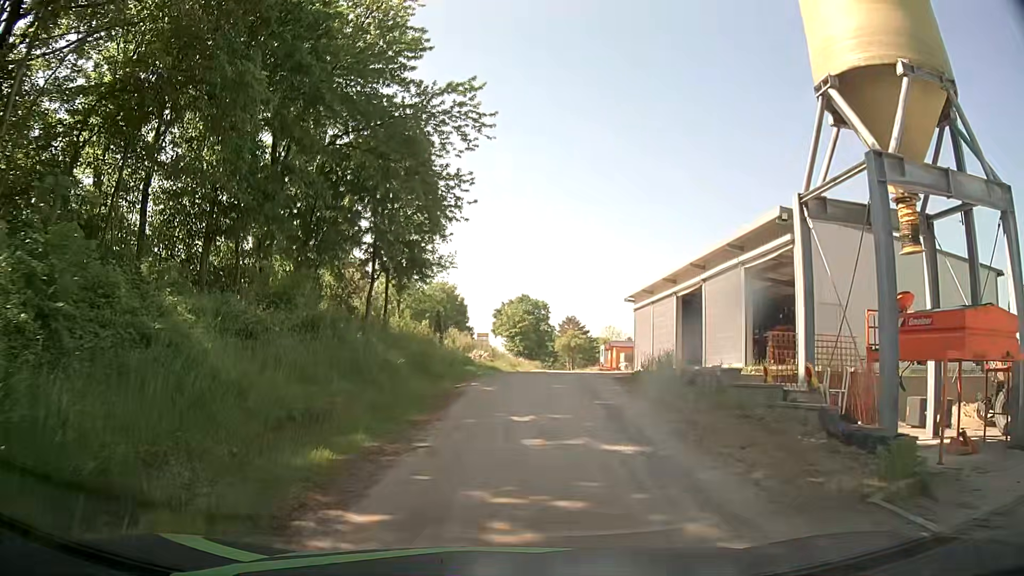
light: Day
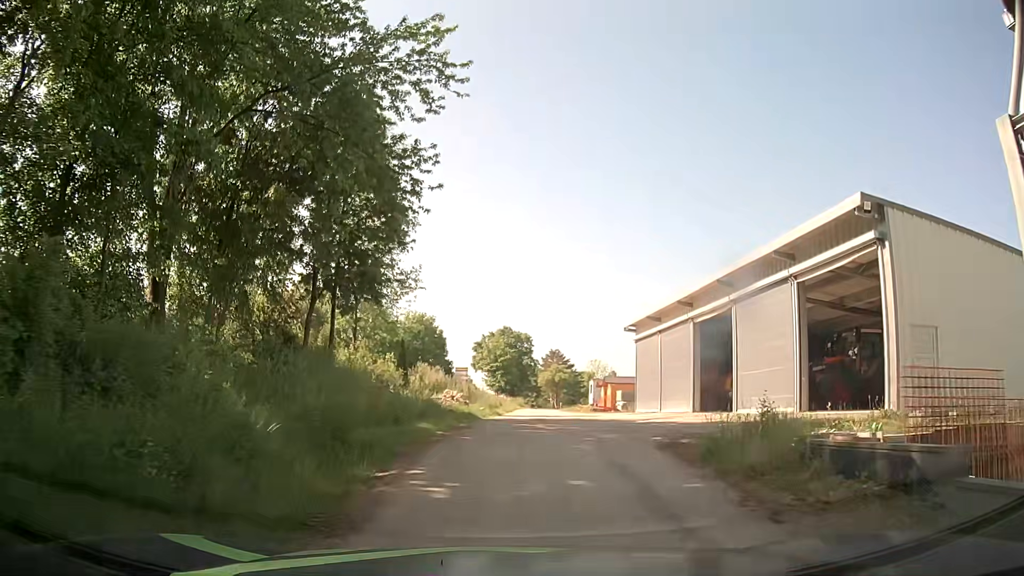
(0.0, +7.0) m; 0°
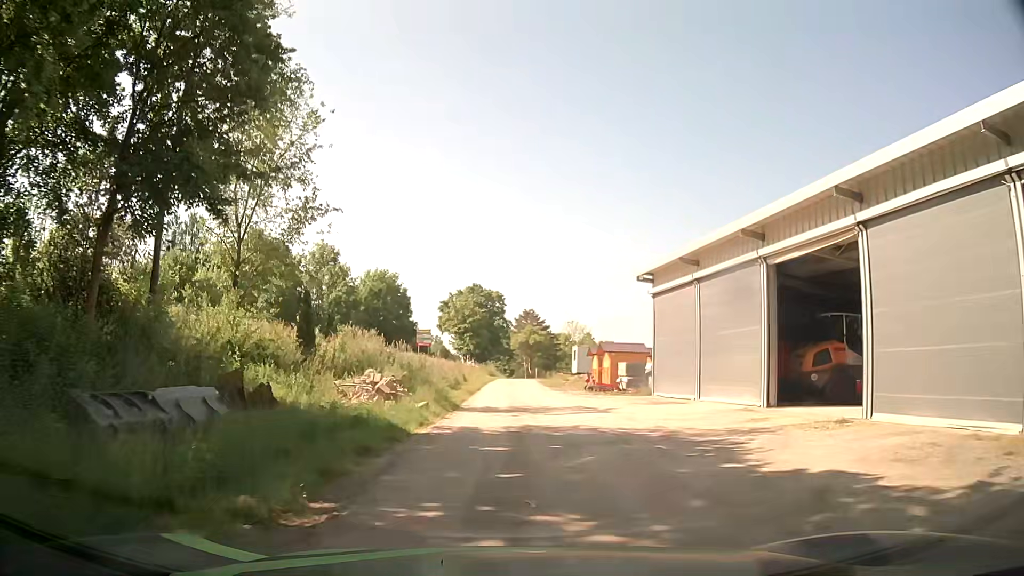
(+0.4, +11.7) m; +3°
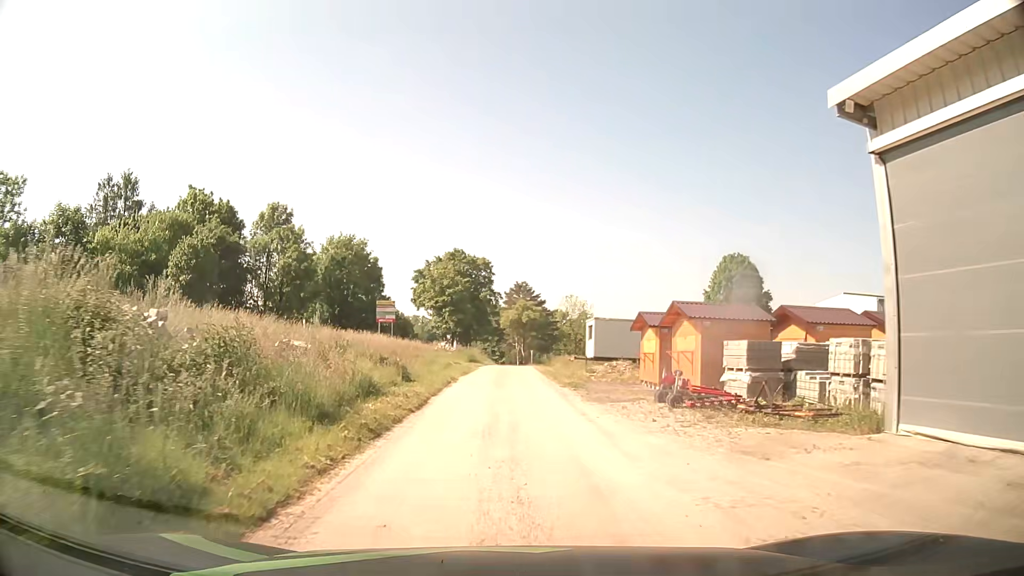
(+0.3, +19.0) m; +1°
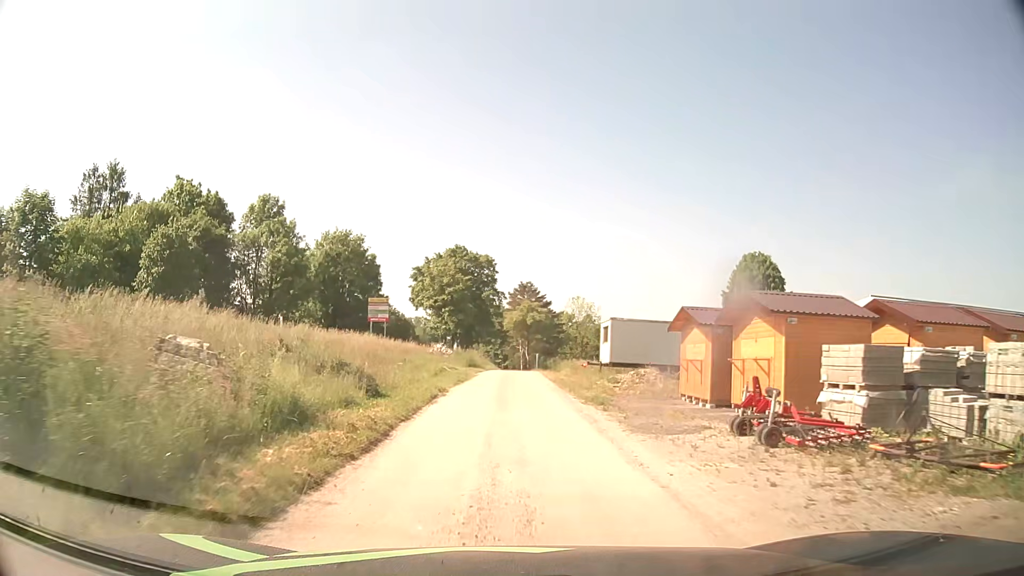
(0.0, +5.4) m; -1°
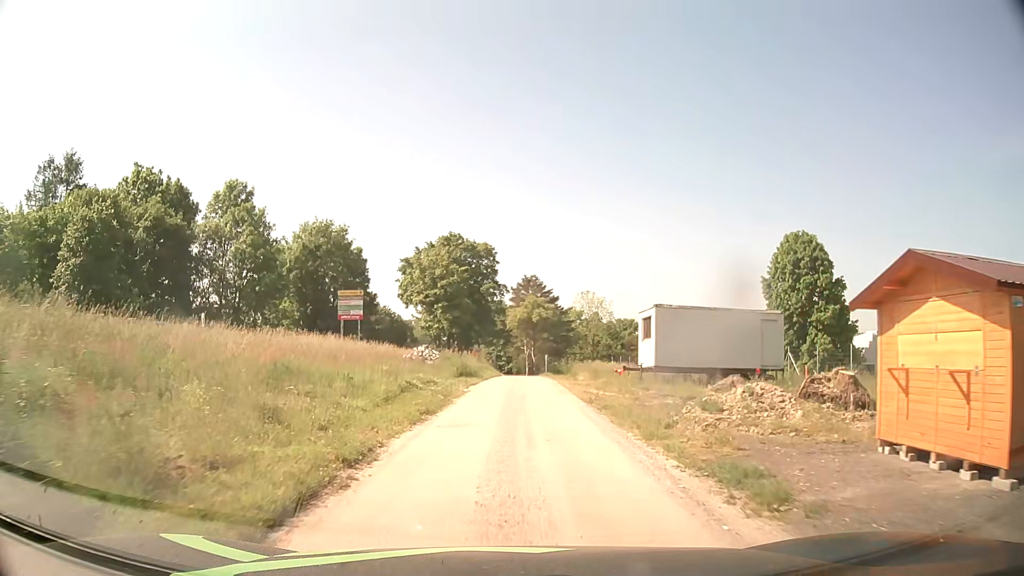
(+0.1, +10.9) m; 0°
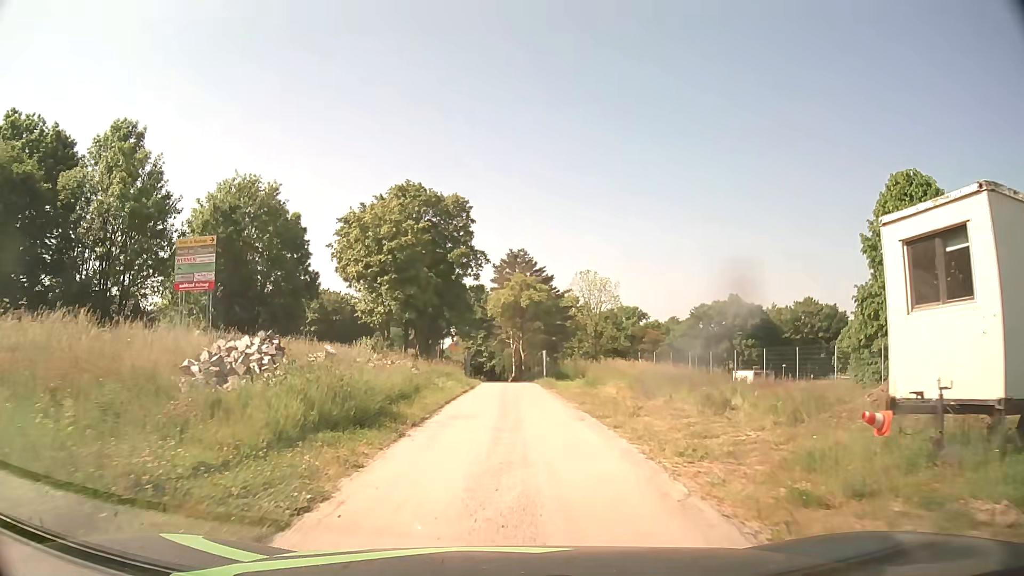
(+0.3, +21.4) m; +1°
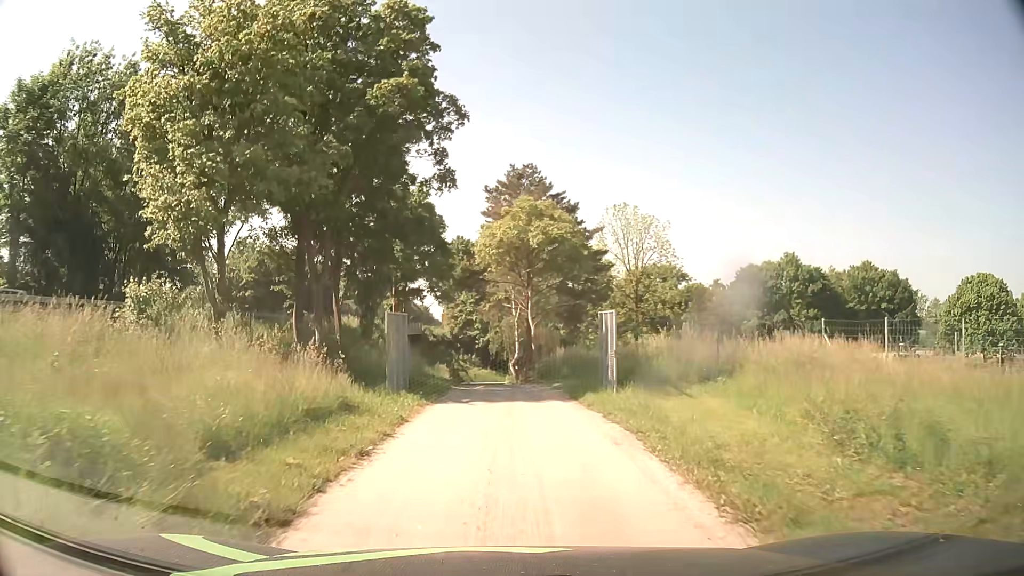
(+0.2, +28.3) m; +1°
